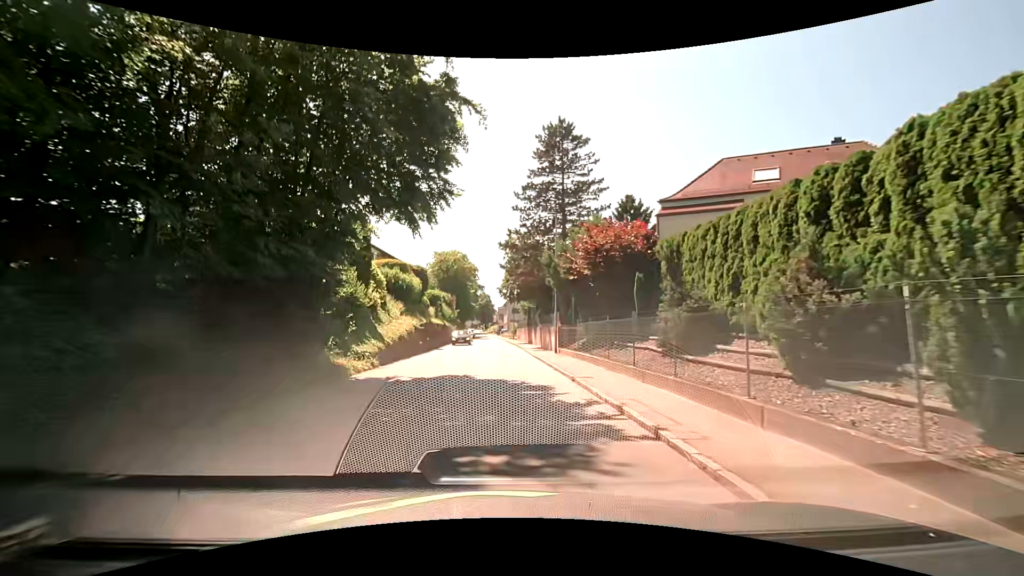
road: tertiary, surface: asphalt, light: Day
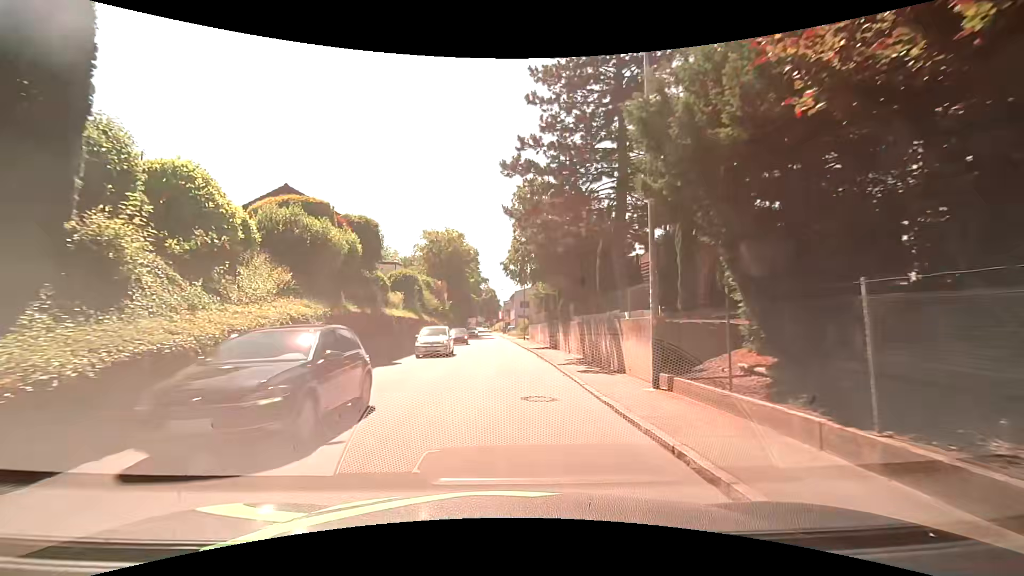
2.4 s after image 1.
(+0.1, +17.9) m; +1°
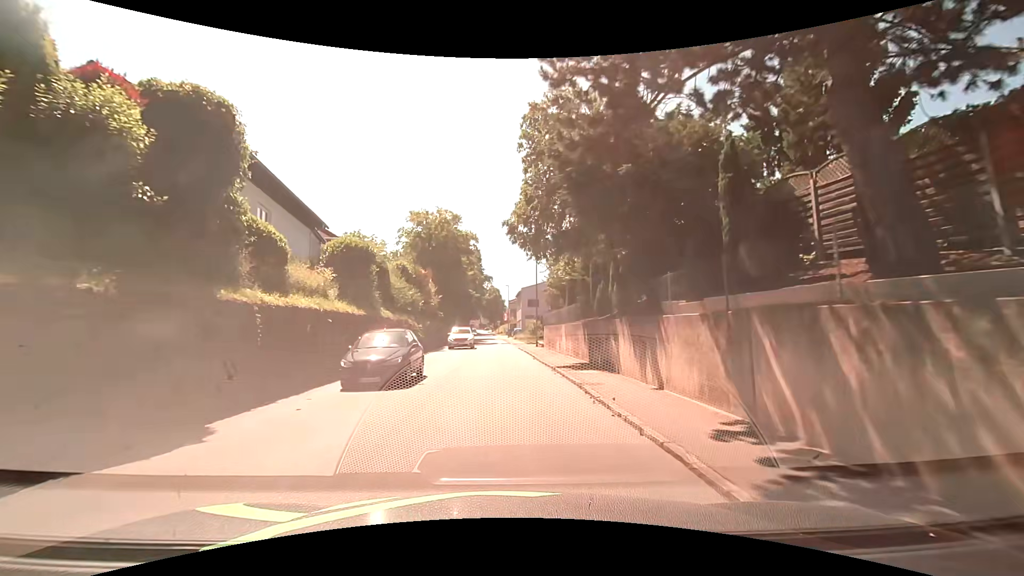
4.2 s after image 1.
(-0.3, +13.5) m; -2°
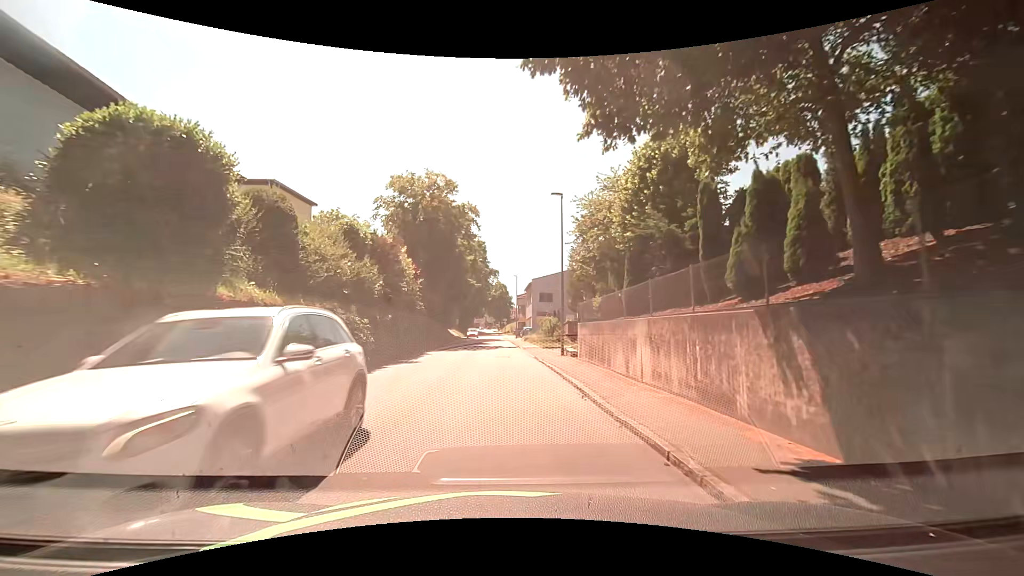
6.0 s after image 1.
(-0.1, +13.4) m; 0°
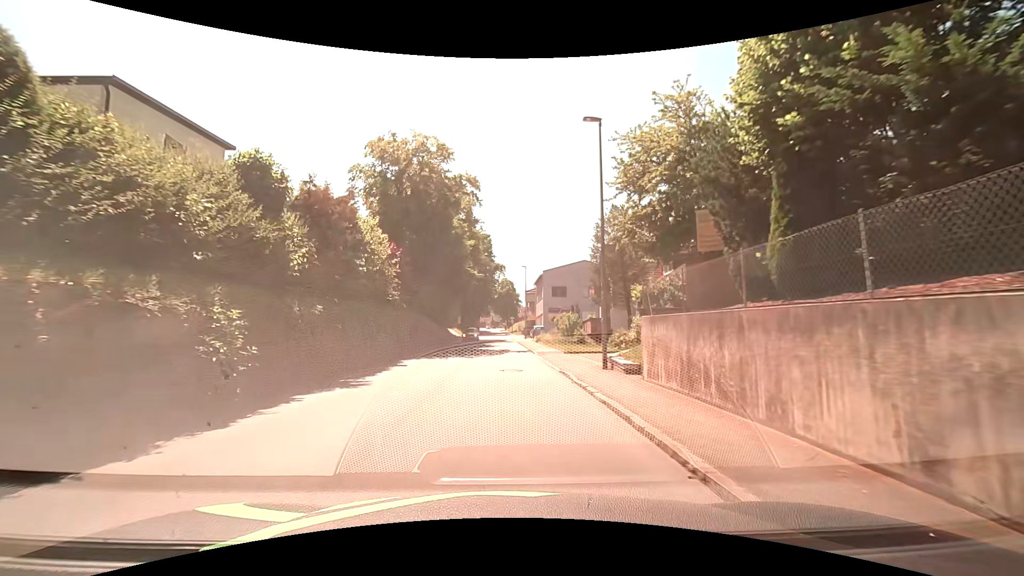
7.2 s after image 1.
(-0.1, +8.9) m; -1°
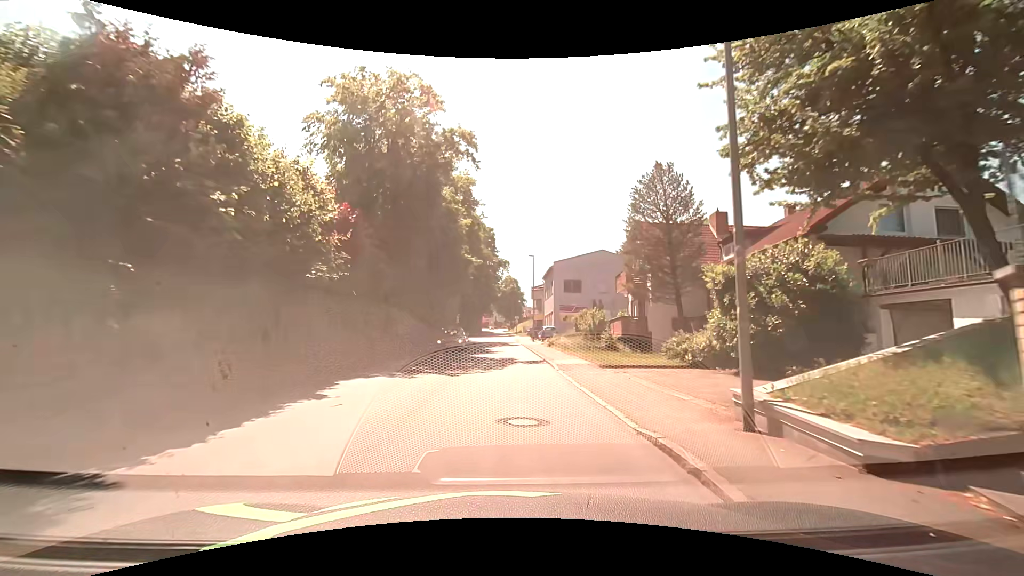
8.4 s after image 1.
(0.0, +8.9) m; +1°
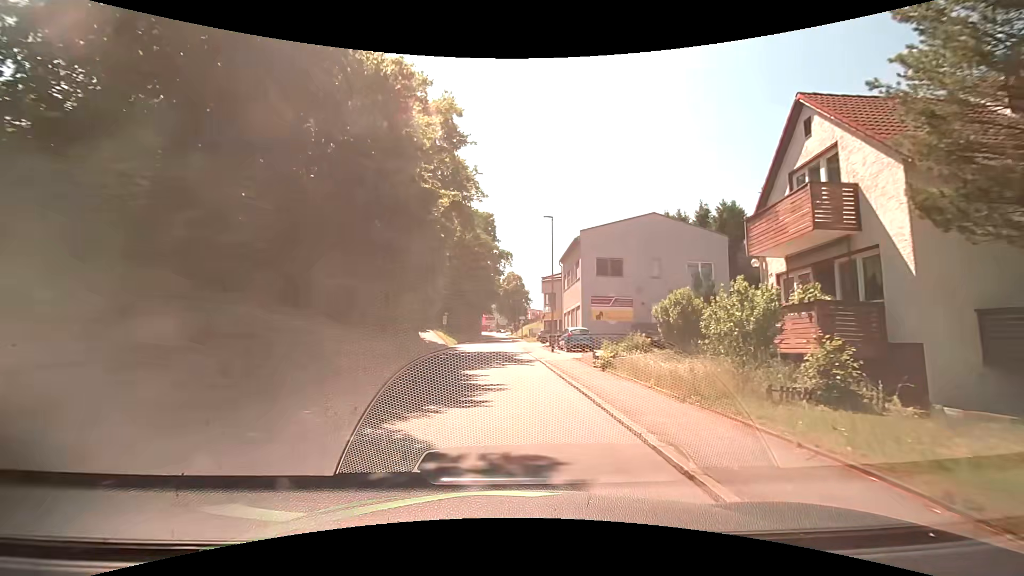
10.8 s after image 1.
(-0.5, +17.8) m; -1°
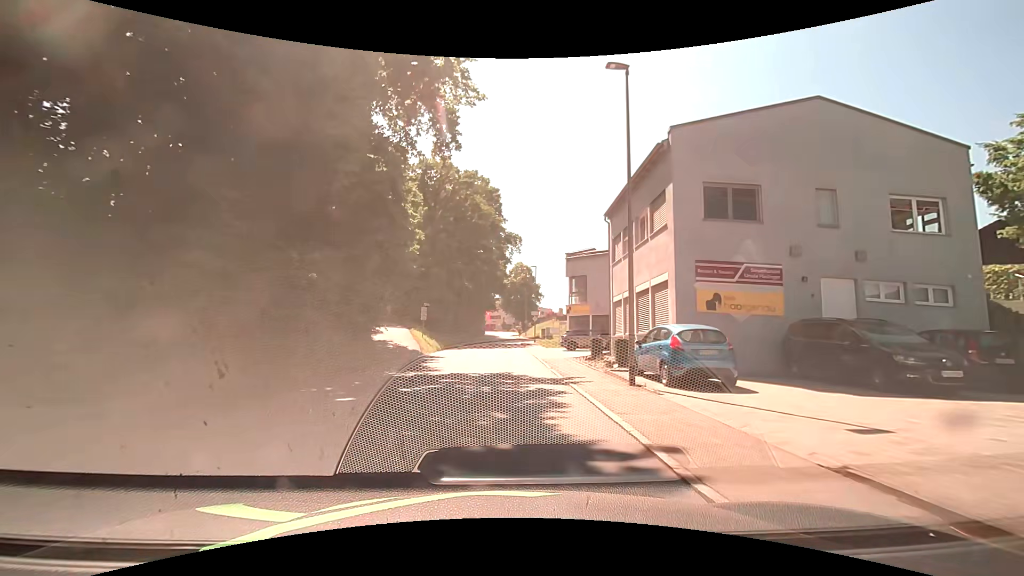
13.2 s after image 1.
(-0.2, +17.8) m; -2°
(0, +10) (0, +20) (0, +30) (0, +40) (0, +50) (0, +60) (+1, +70) (+1, +80) (+1, +90) (+1, +100) m
